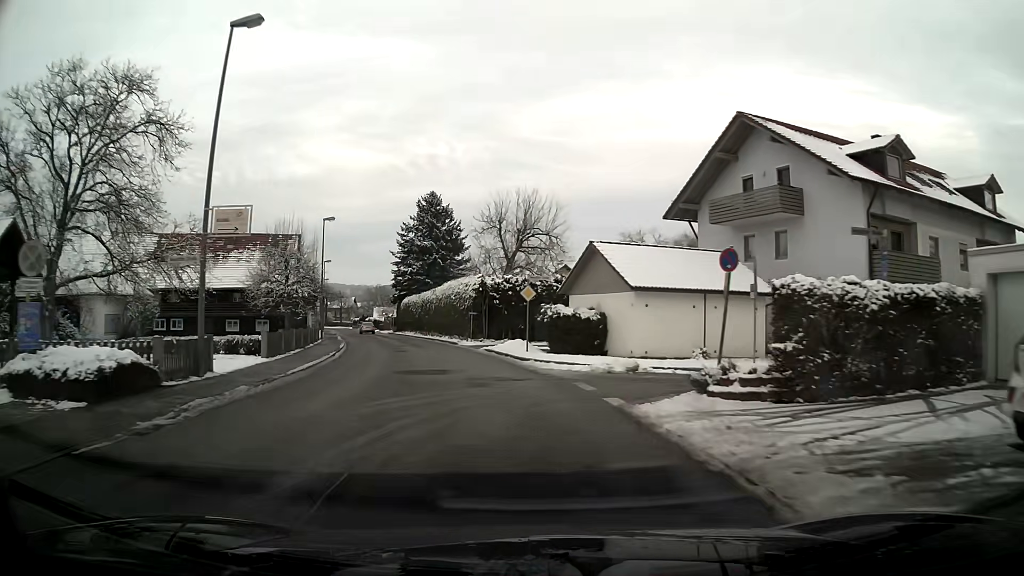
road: unclassified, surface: asphalt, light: Day
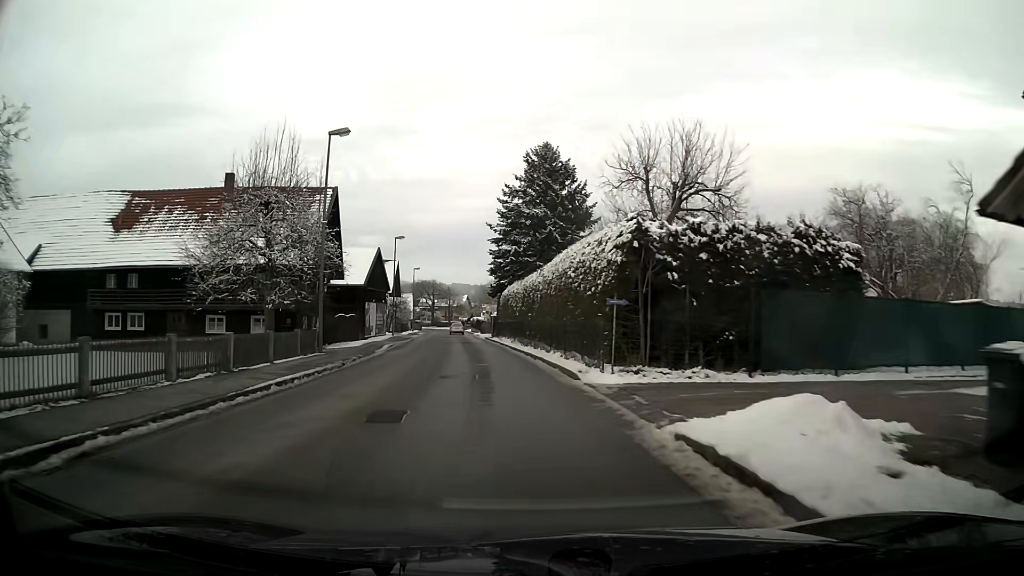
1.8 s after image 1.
(-2.0, +21.8) m; -10°
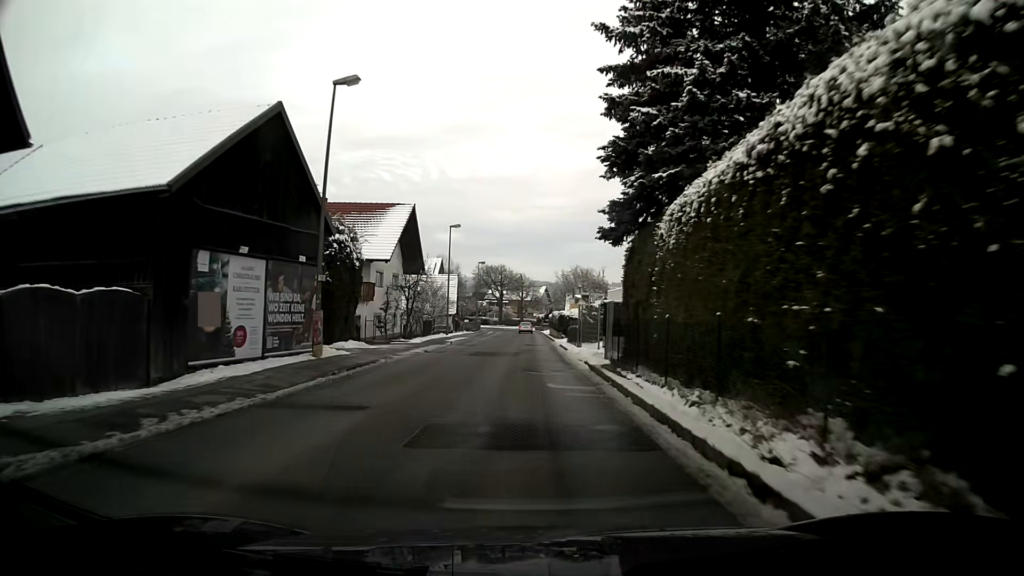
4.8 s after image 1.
(-2.7, +36.6) m; -6°
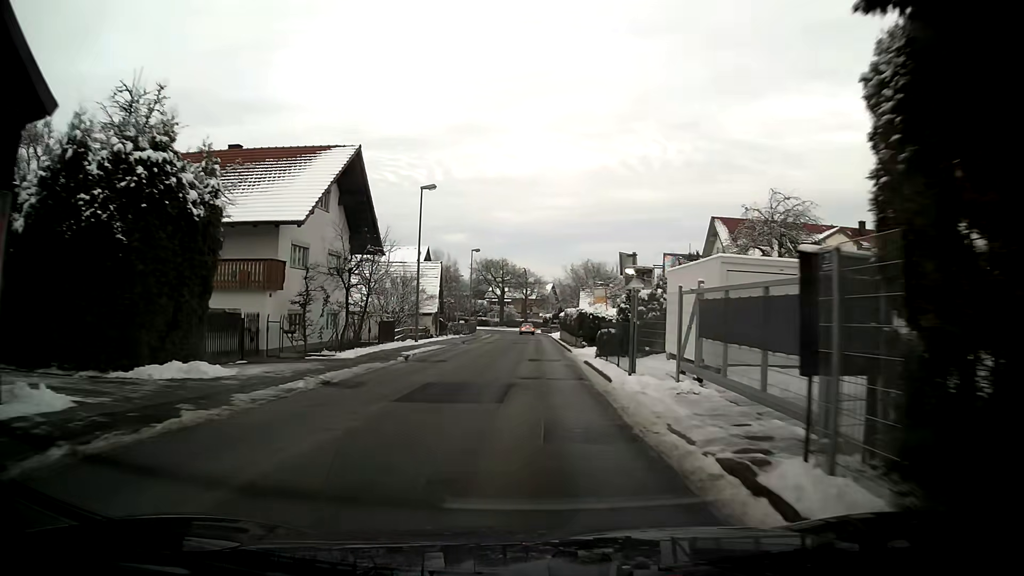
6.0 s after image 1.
(-0.1, +14.8) m; 0°
